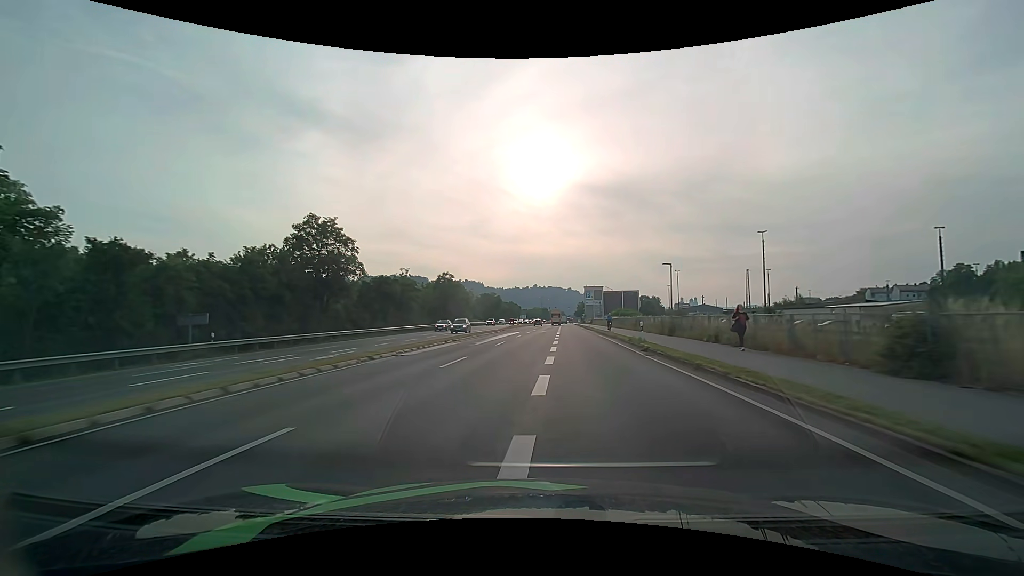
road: primary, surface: asphalt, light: Day
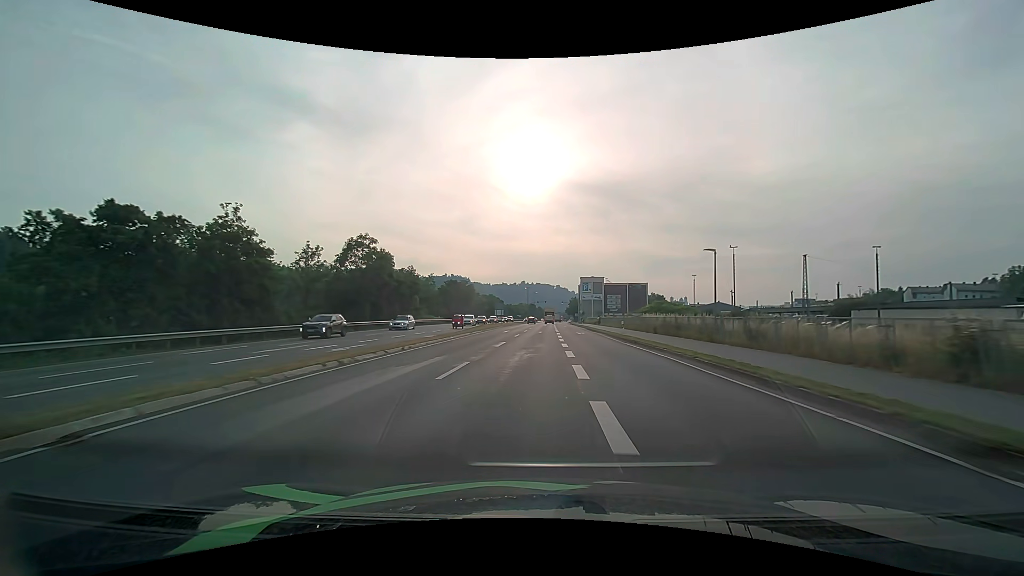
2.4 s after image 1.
(+0.7, +39.7) m; +1°
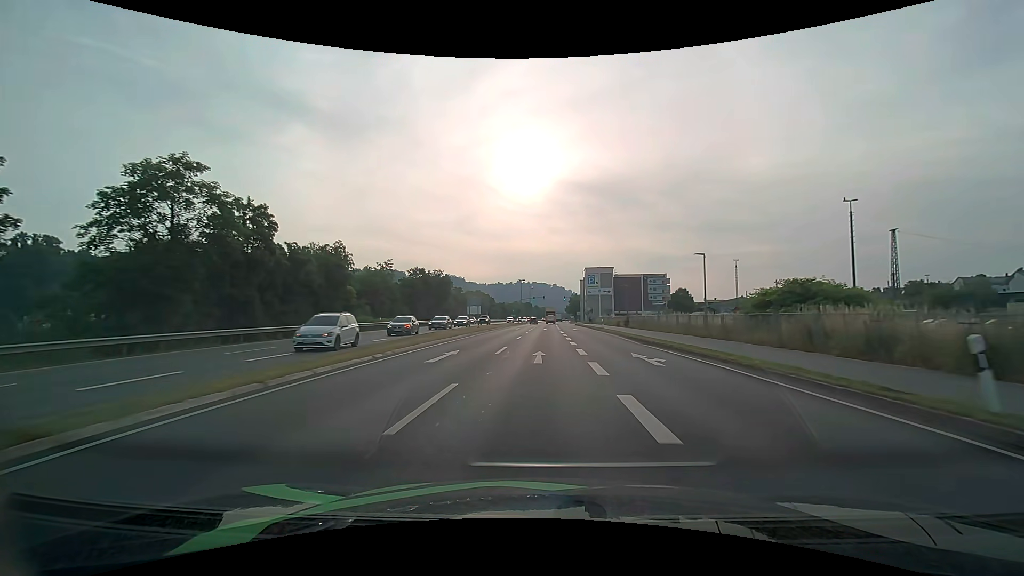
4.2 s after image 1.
(+0.1, +28.9) m; 0°
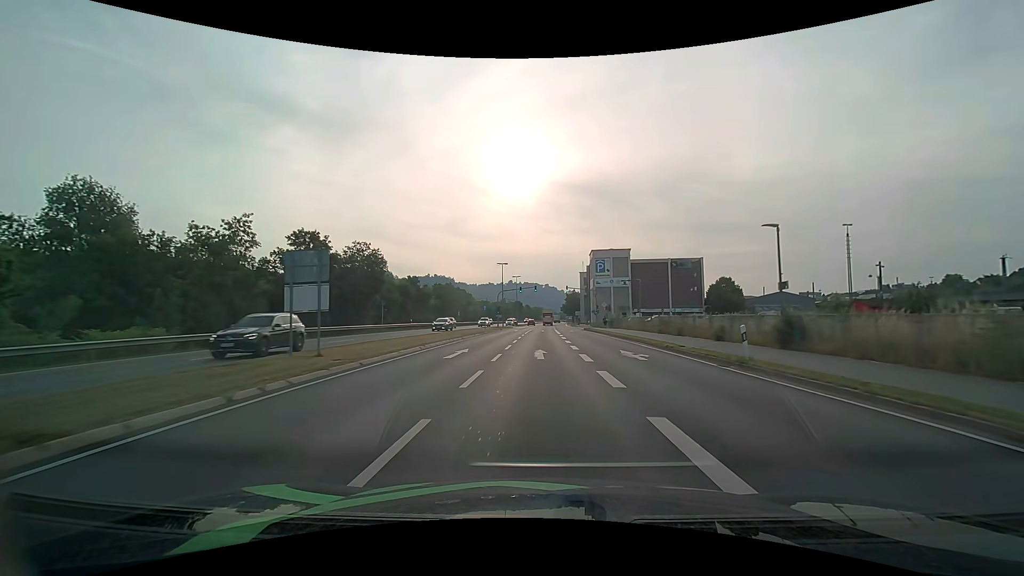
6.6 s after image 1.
(+0.4, +37.8) m; +1°
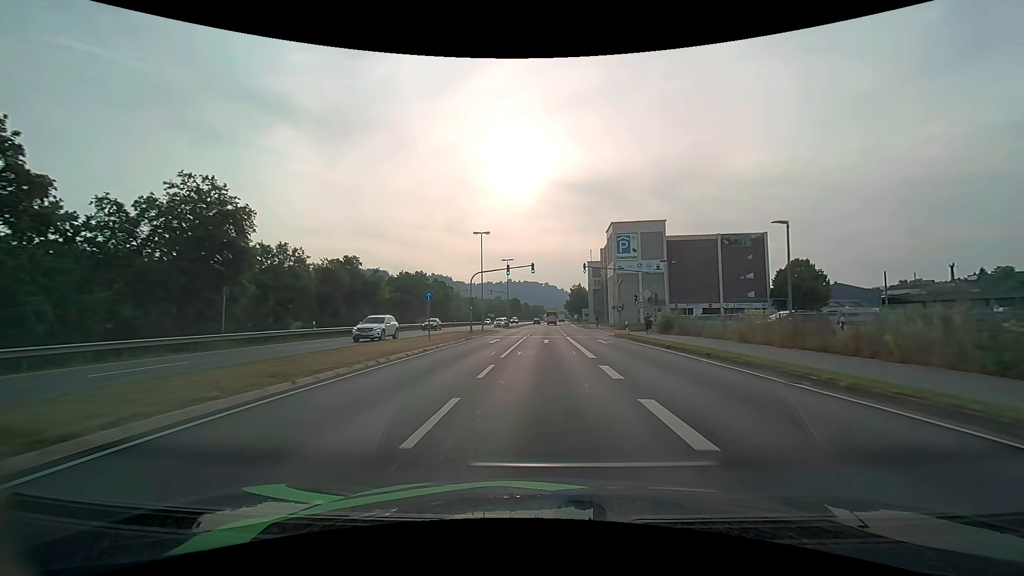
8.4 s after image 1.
(0.0, +28.6) m; 0°
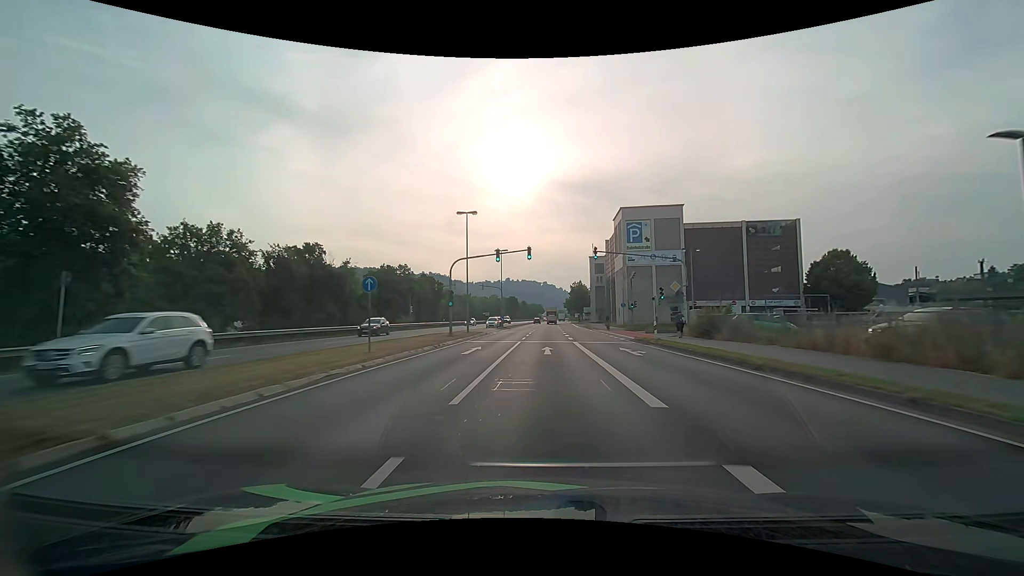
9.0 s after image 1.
(0.0, +9.6) m; 0°
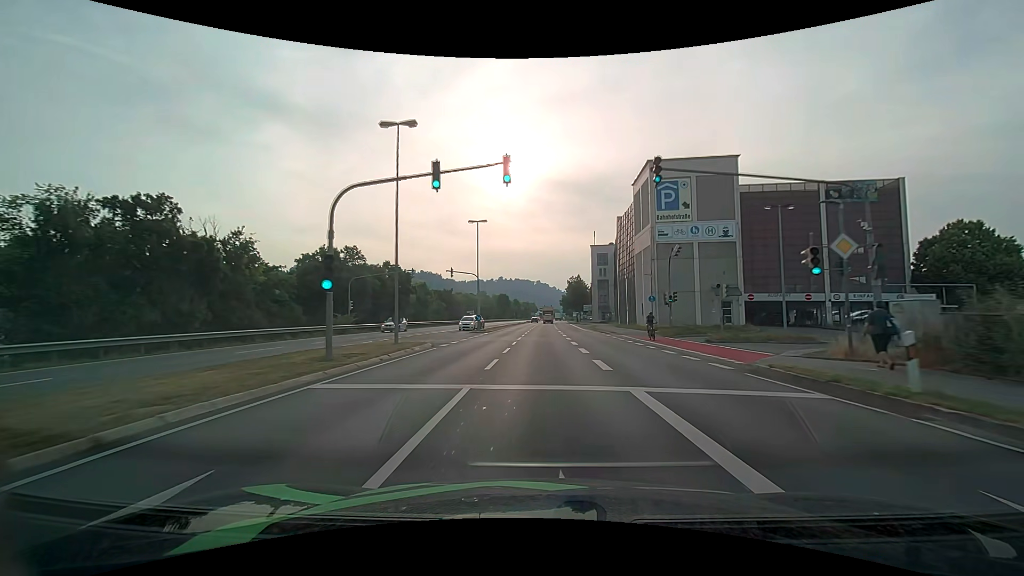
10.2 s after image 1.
(+0.1, +19.4) m; +1°
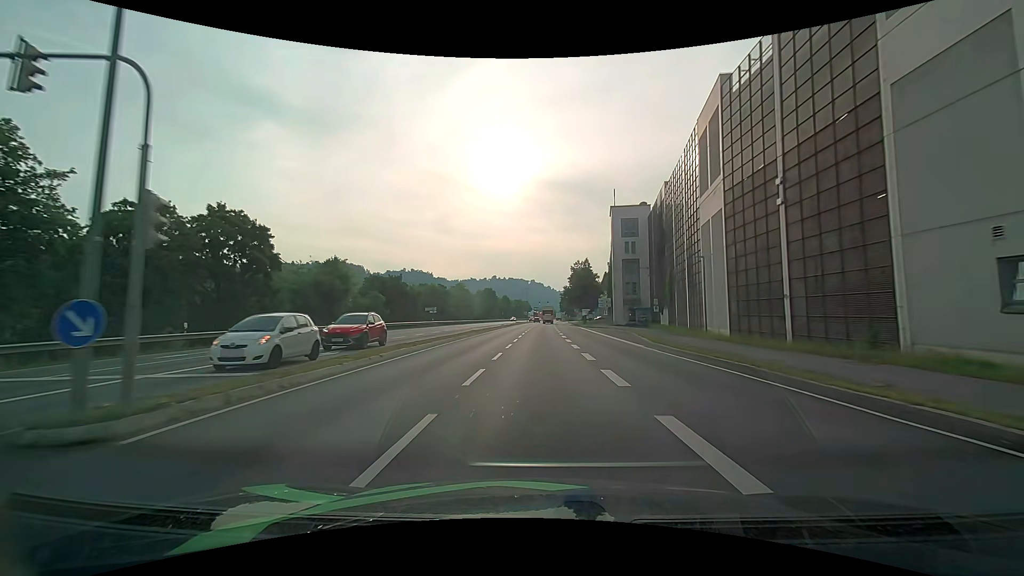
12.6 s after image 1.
(+0.2, +39.2) m; +1°
(0, +10) (0, +20) (0, +30) (0, +40) (+1, +50) (+1, +60) (+1, +70) (+1, +80) (+1, +90) (+2, +100) m
